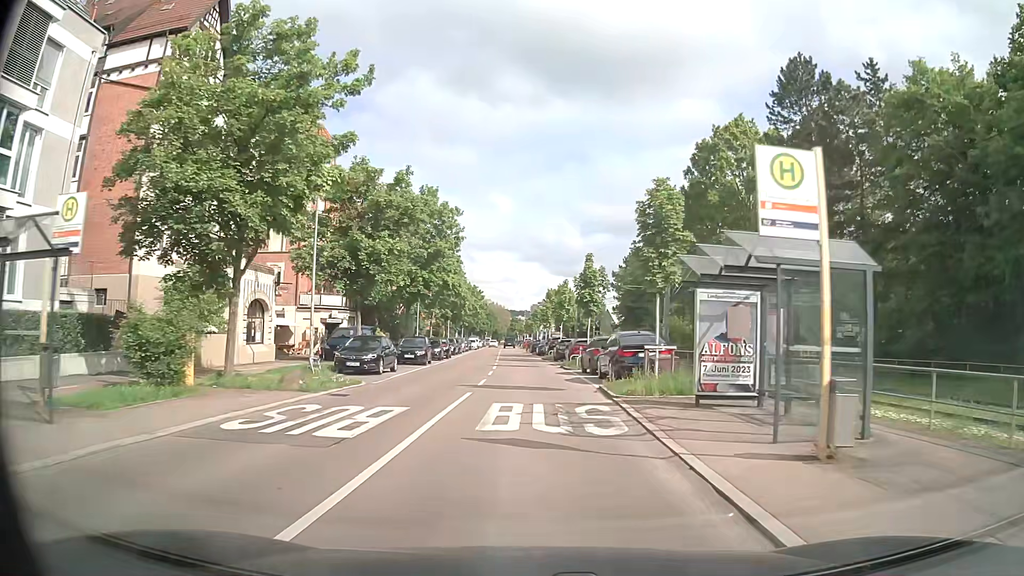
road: secondary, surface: asphalt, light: Day
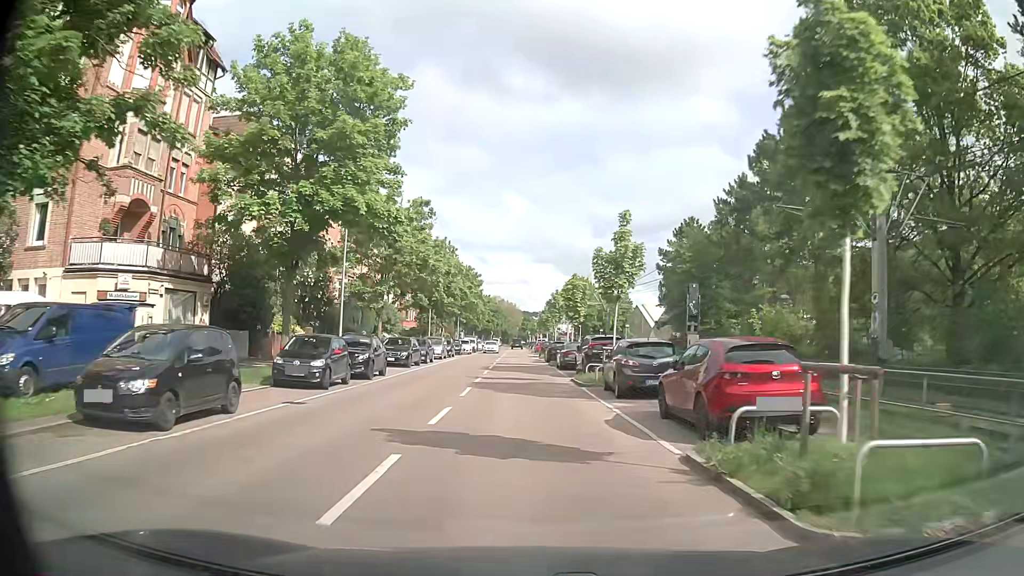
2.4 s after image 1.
(0.0, +27.0) m; -1°
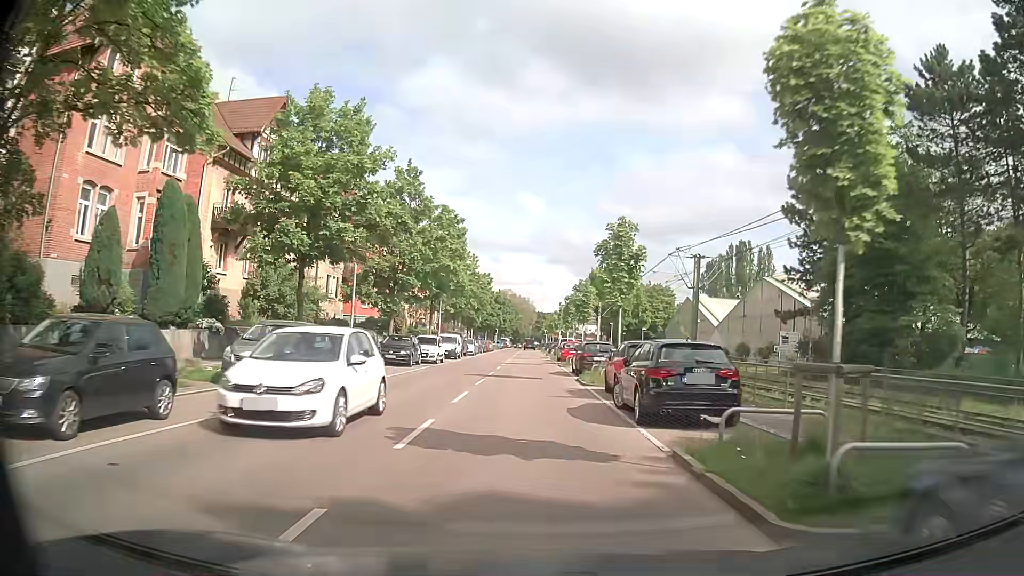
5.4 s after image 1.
(-0.6, +32.9) m; -1°
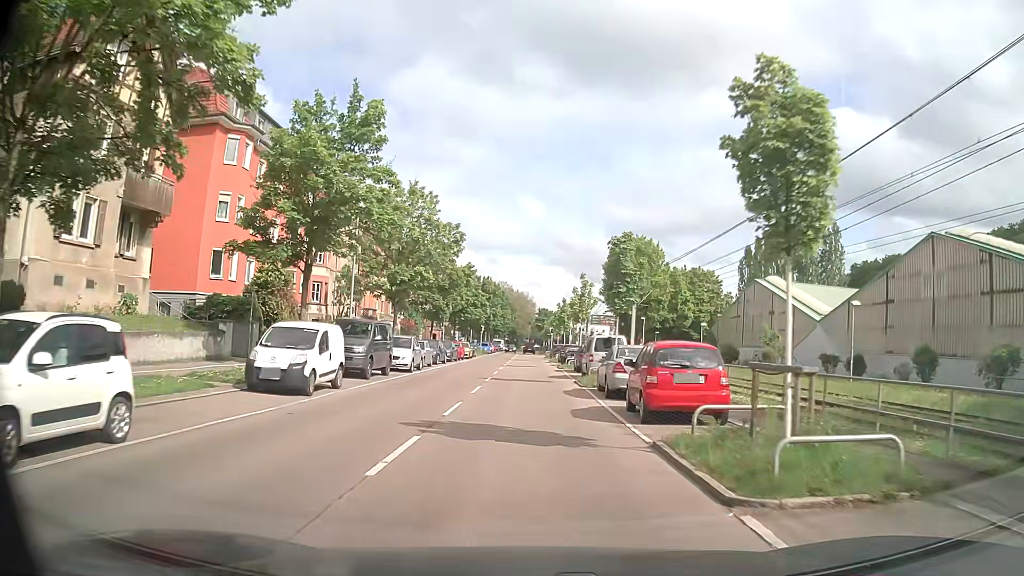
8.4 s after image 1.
(-0.1, +32.0) m; 0°
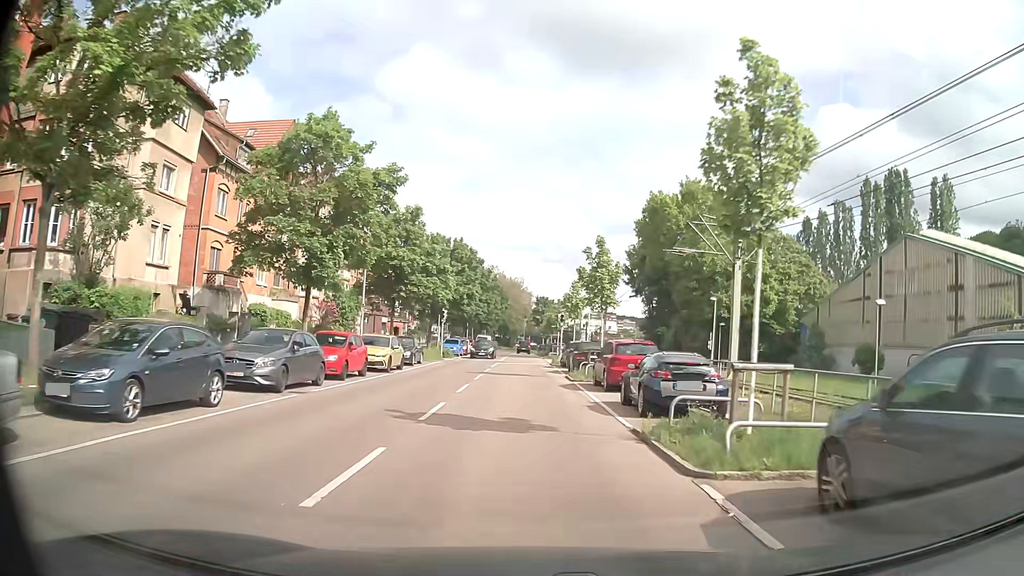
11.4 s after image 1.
(+0.1, +32.0) m; 0°
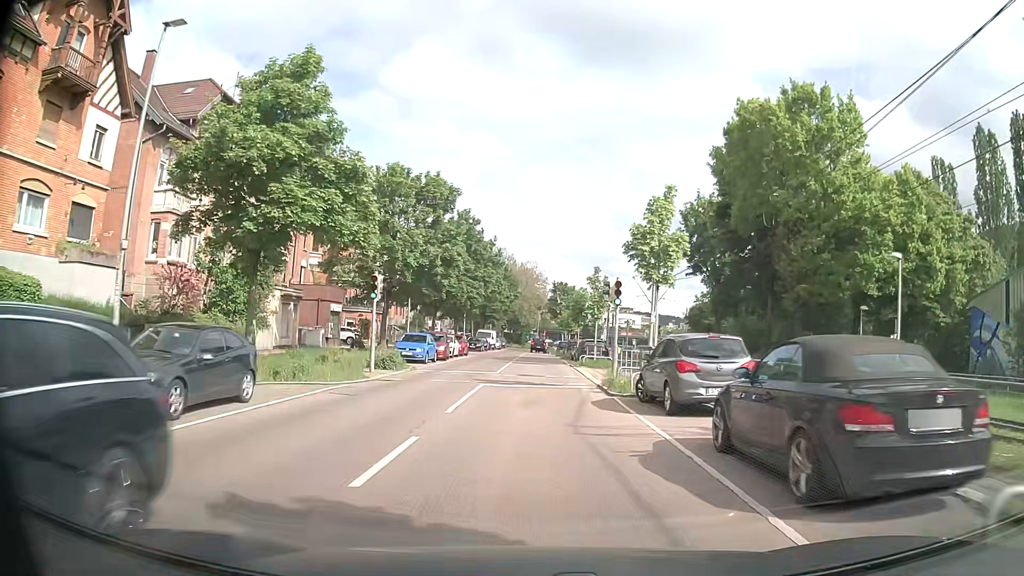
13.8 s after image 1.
(-0.2, +23.7) m; -1°
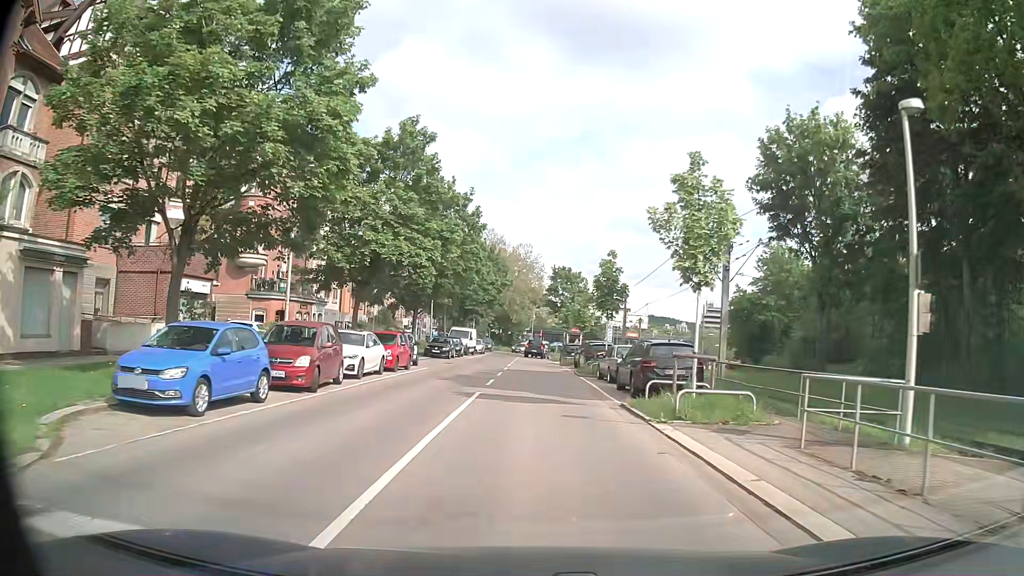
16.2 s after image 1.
(+0.1, +22.4) m; 0°
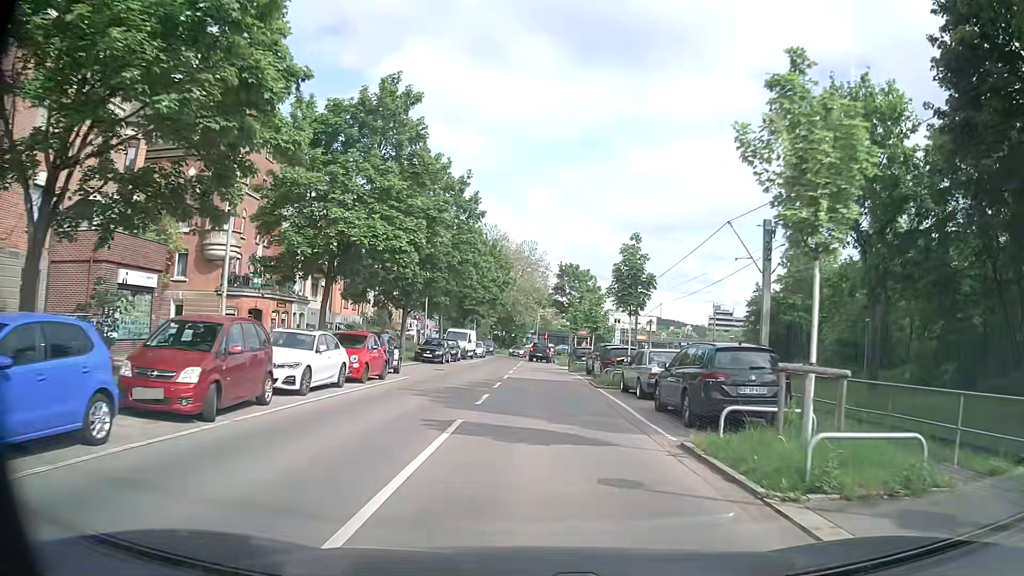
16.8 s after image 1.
(0.0, +5.5) m; 0°
(0, +10) (0, +20) (0, +30) (0, +40) (0, +50) (0, +60) (+1, +70) (+2, +80) (+6, +89) (+14, +95) m
